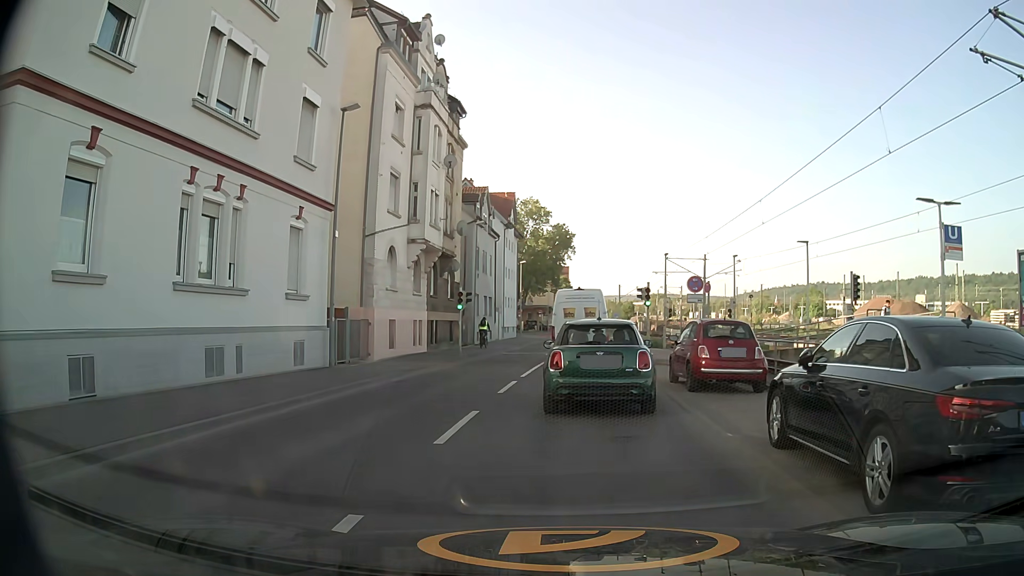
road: secondary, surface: asphalt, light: Day
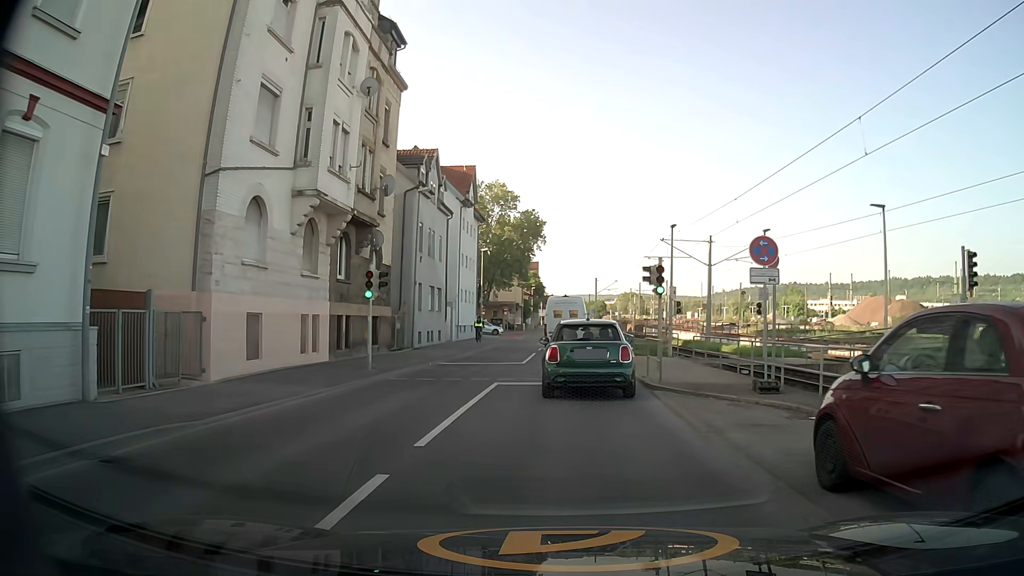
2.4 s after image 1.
(+0.2, +11.2) m; +3°
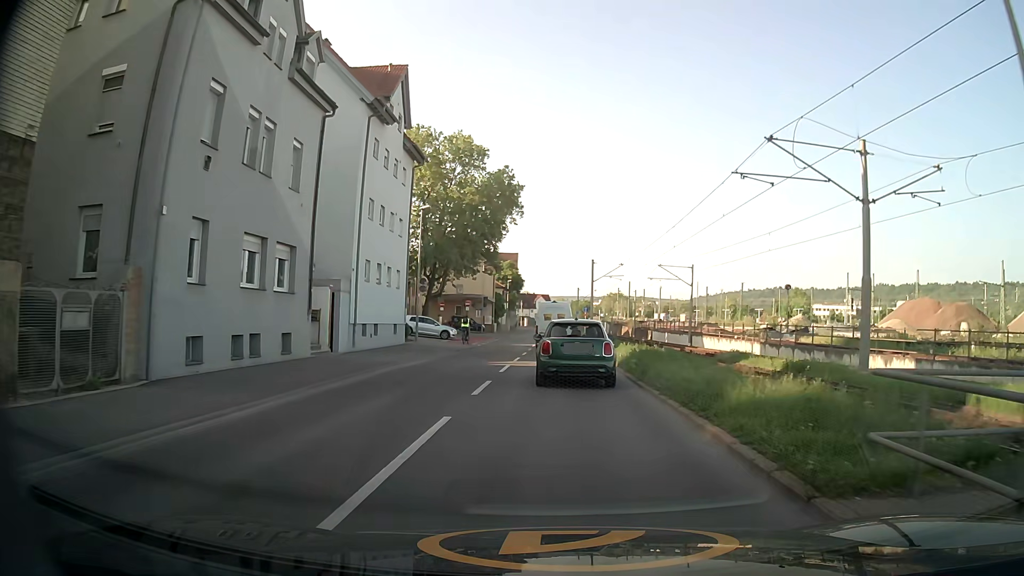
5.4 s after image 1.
(+0.3, +22.9) m; +1°
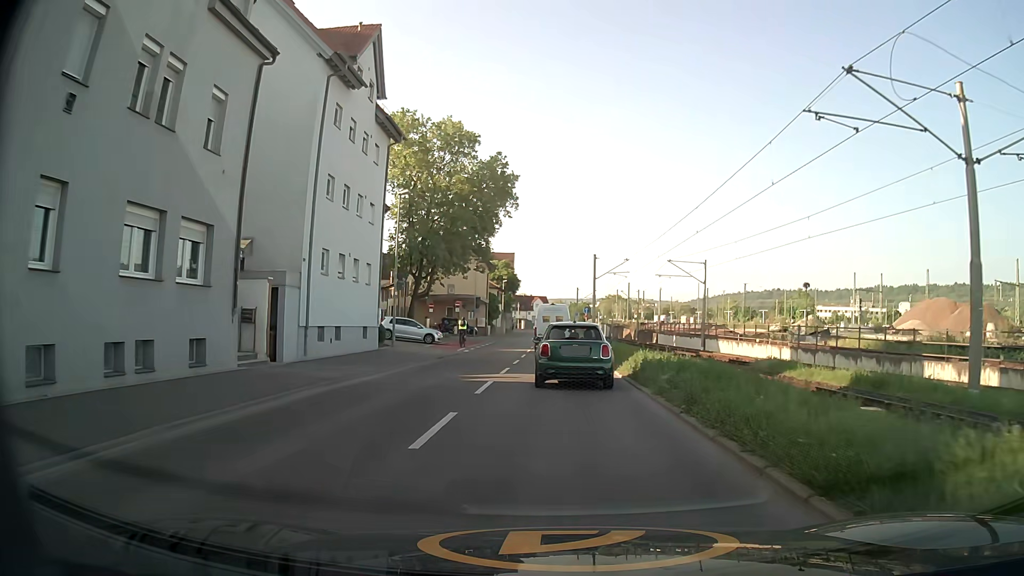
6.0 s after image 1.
(0.0, +5.5) m; 0°
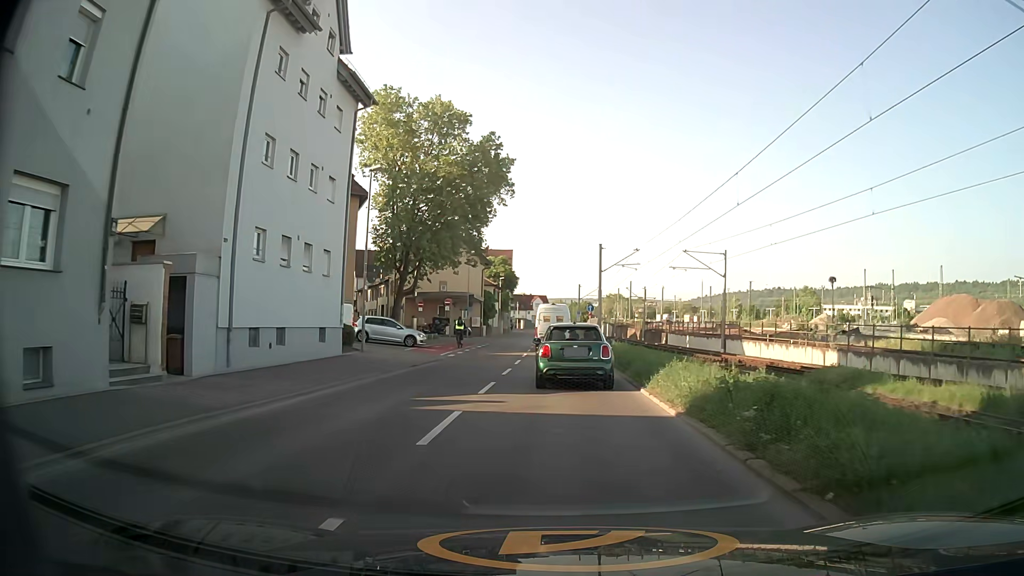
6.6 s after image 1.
(0.0, +5.8) m; +1°
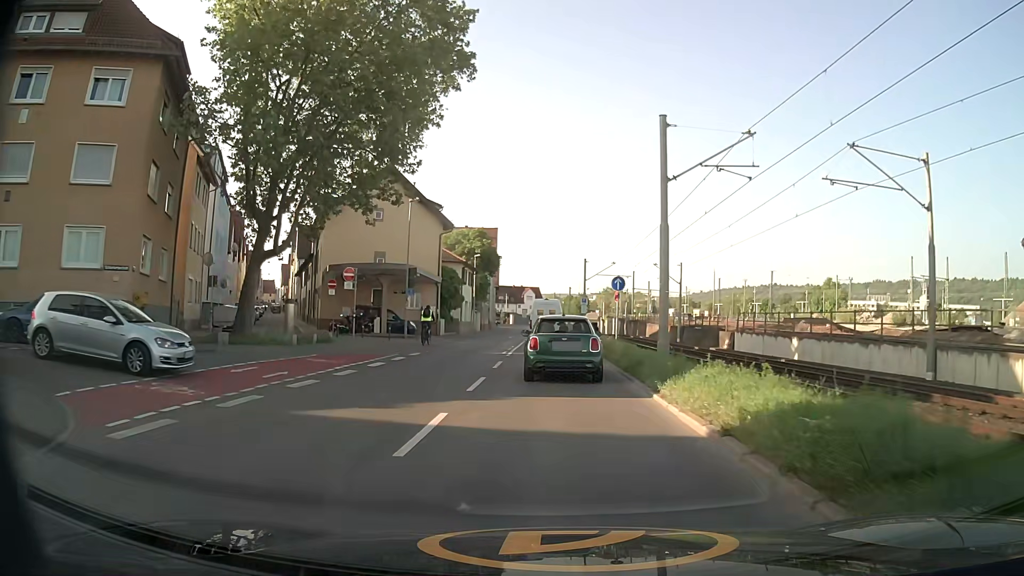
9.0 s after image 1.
(0.0, +25.4) m; +1°
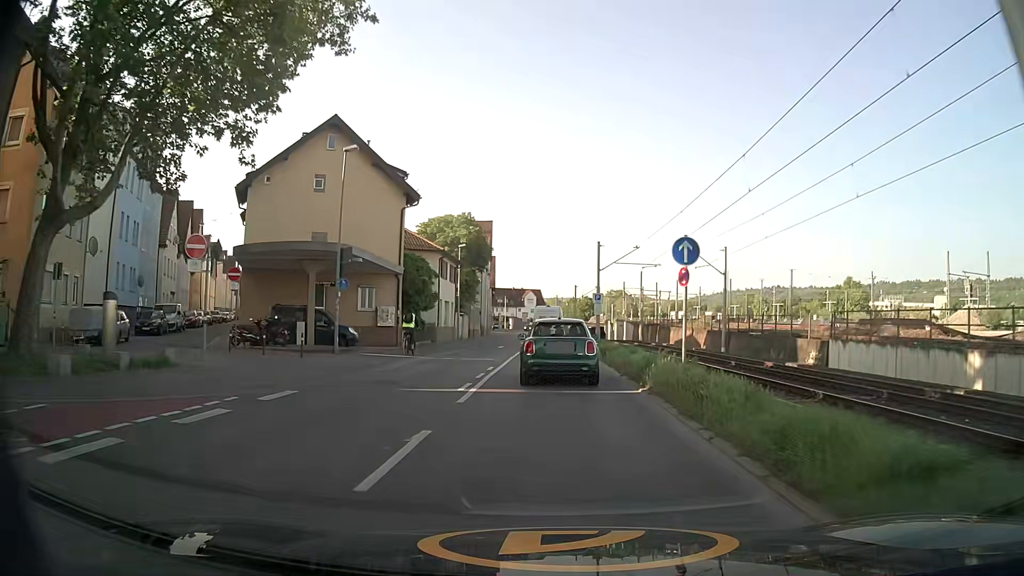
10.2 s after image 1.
(-0.1, +13.4) m; -1°
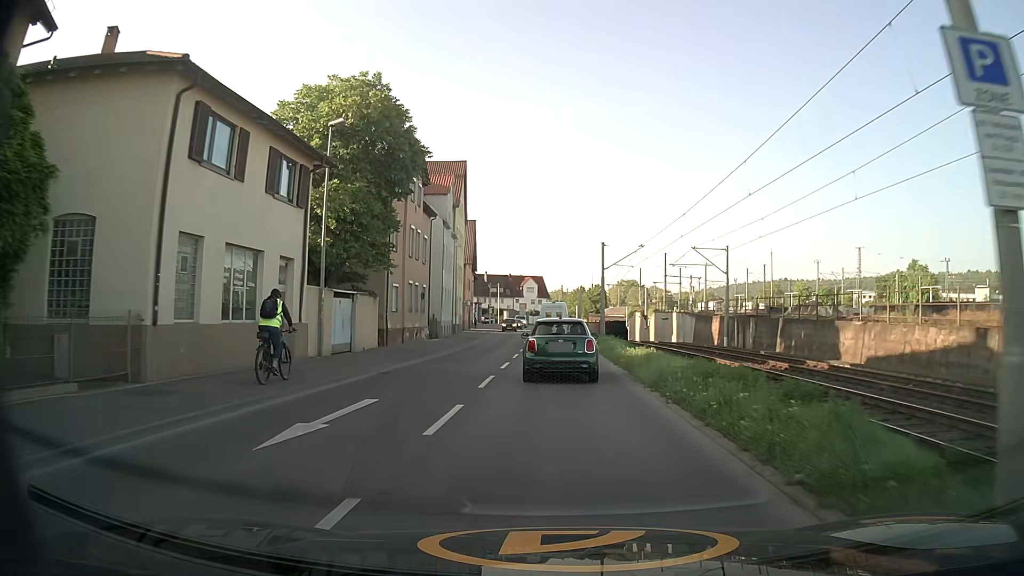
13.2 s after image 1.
(+0.2, +35.7) m; 0°
(0, +10) (0, +20) (0, +30) (0, +40) (0, +50) (-1, +60) (-1, +70) (-1, +80) (0, +90) (0, +100) m
